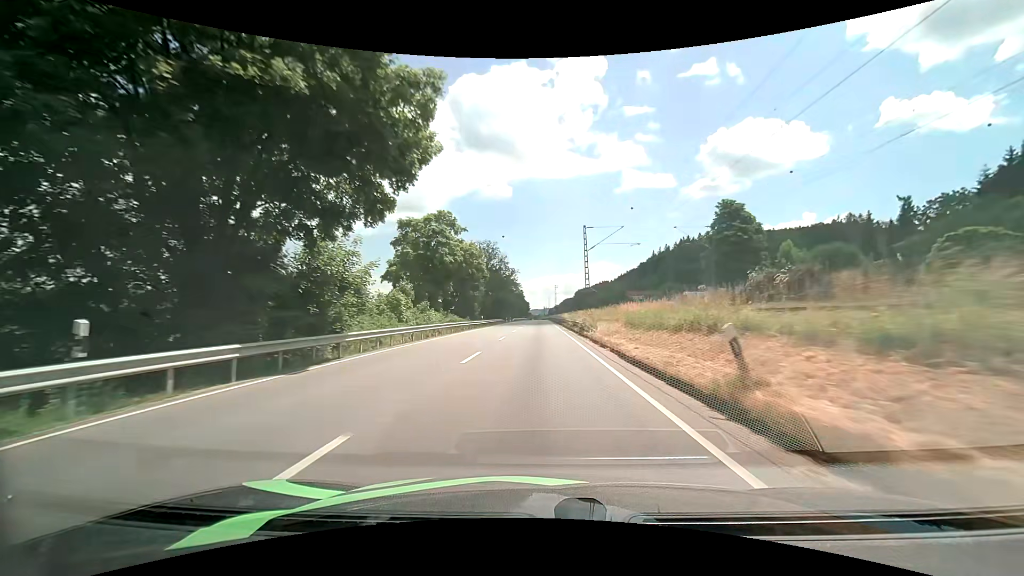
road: primary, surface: asphalt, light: Day
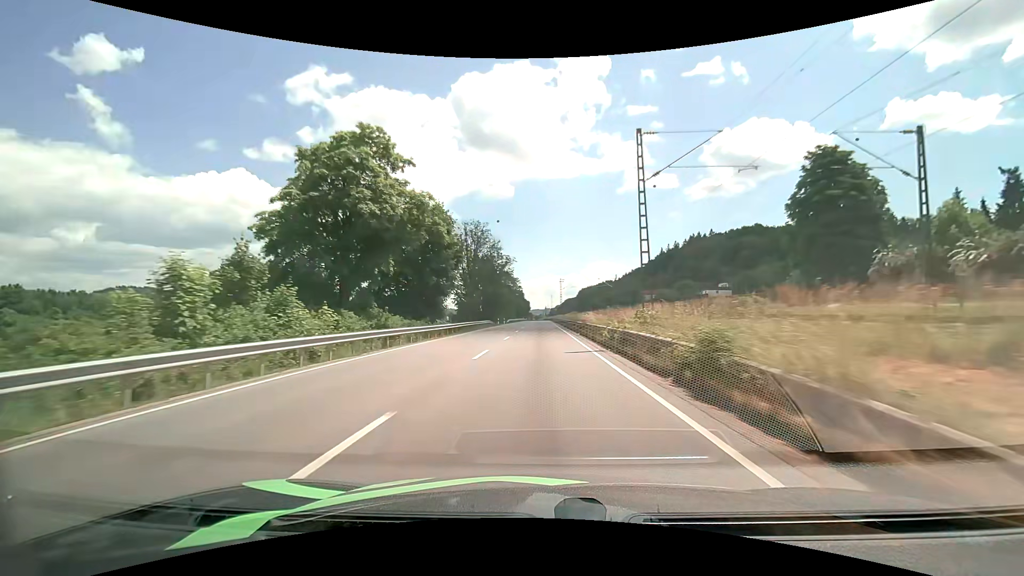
(+0.1, +23.3) m; 0°
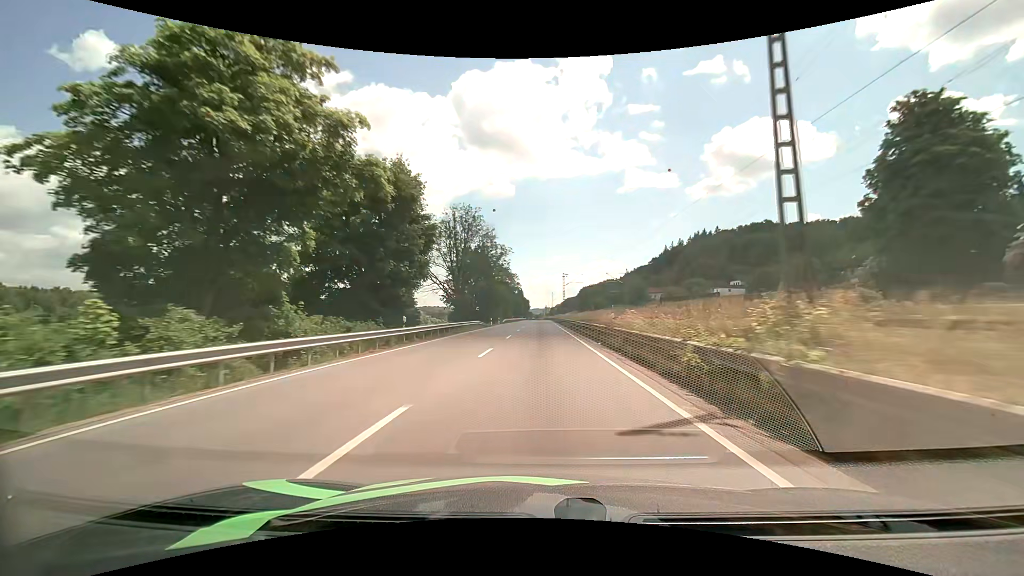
(0.0, +11.8) m; 0°
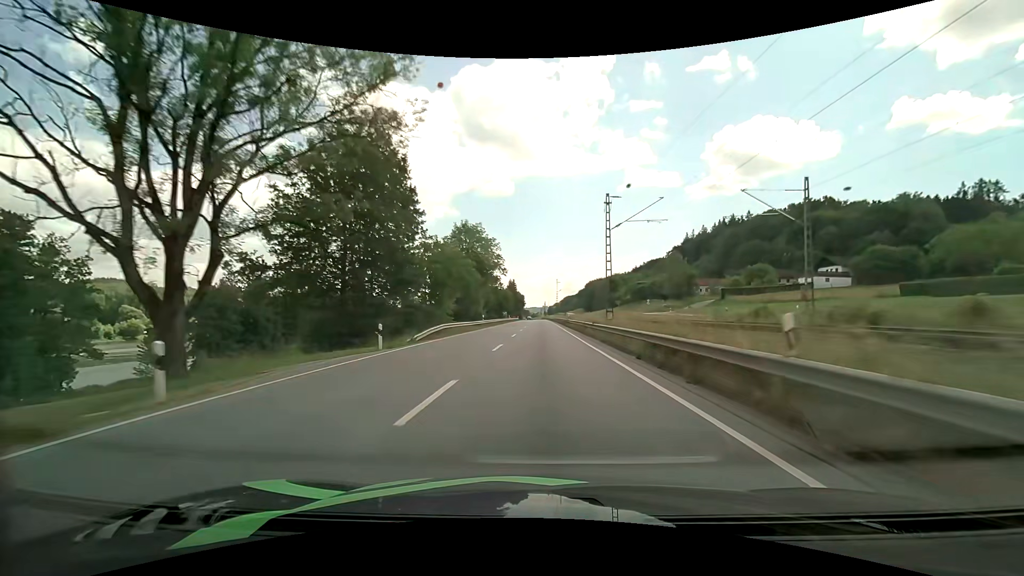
(+0.2, +58.6) m; 0°
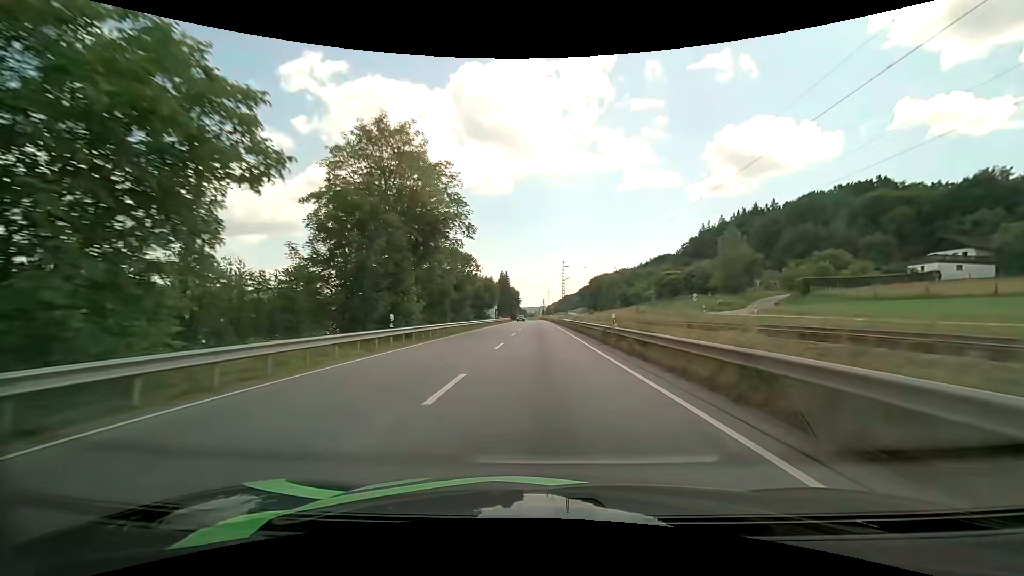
(+0.1, +35.4) m; 0°
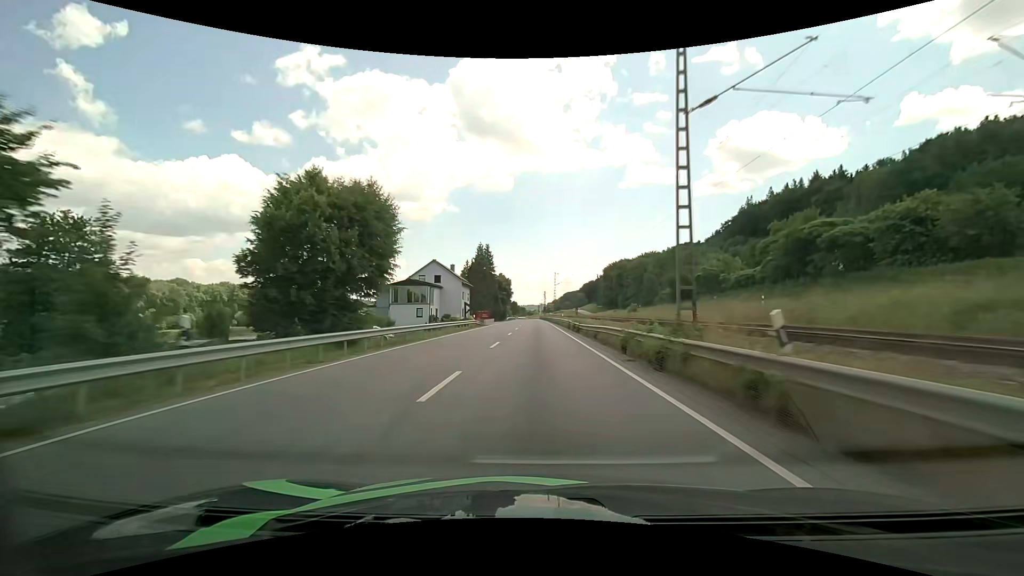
(+0.1, +61.3) m; 0°
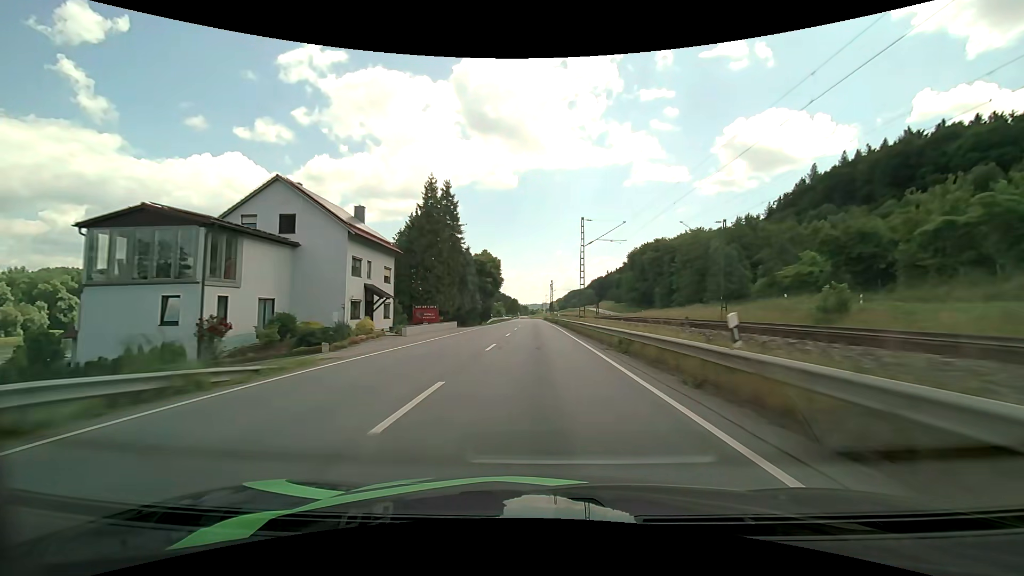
(-0.2, +51.1) m; 0°
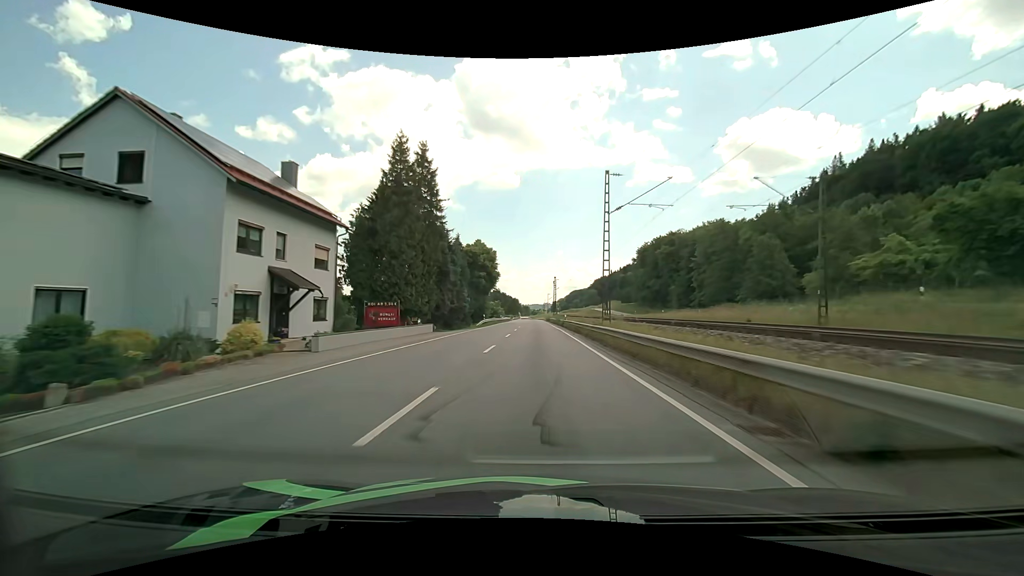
(0.0, +12.9) m; 0°
(0, +10) (0, +20) (0, +30) (0, +40) (0, +50) (-1, +60) (-1, +70) (-1, +80) (-1, +90) (-1, +100) m
